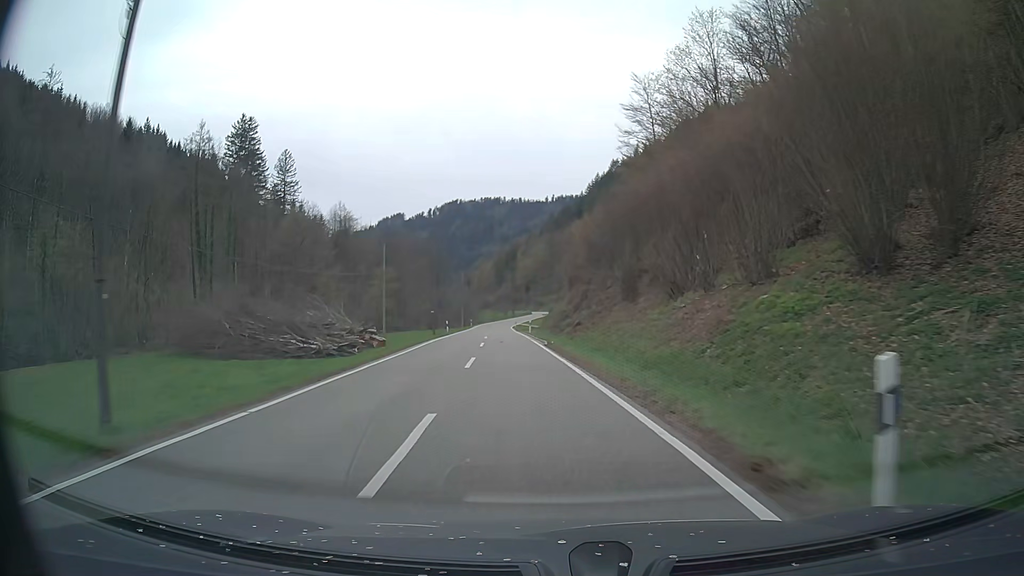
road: tertiary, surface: asphalt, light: Day
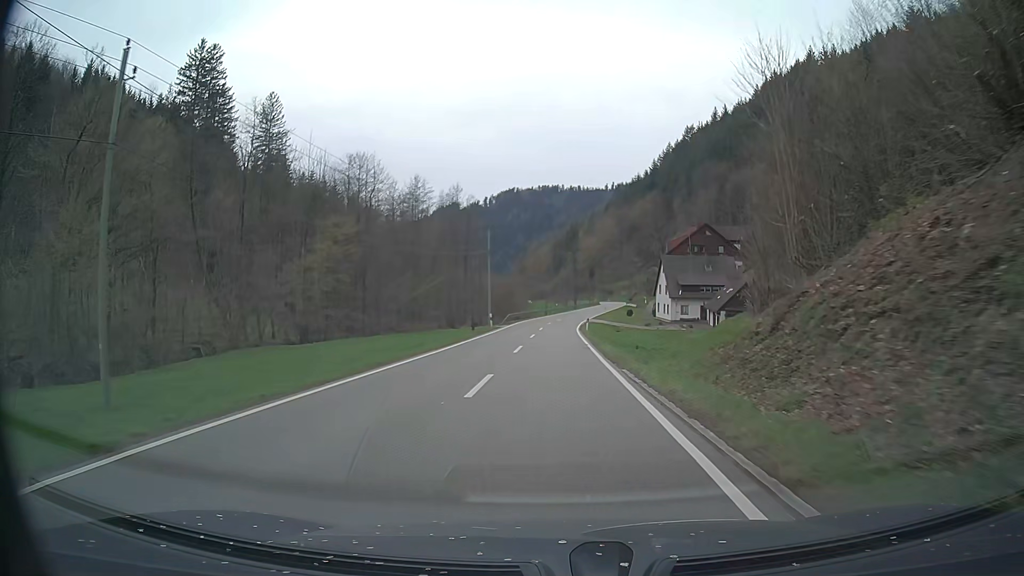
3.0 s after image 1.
(-4.1, +54.2) m; -5°
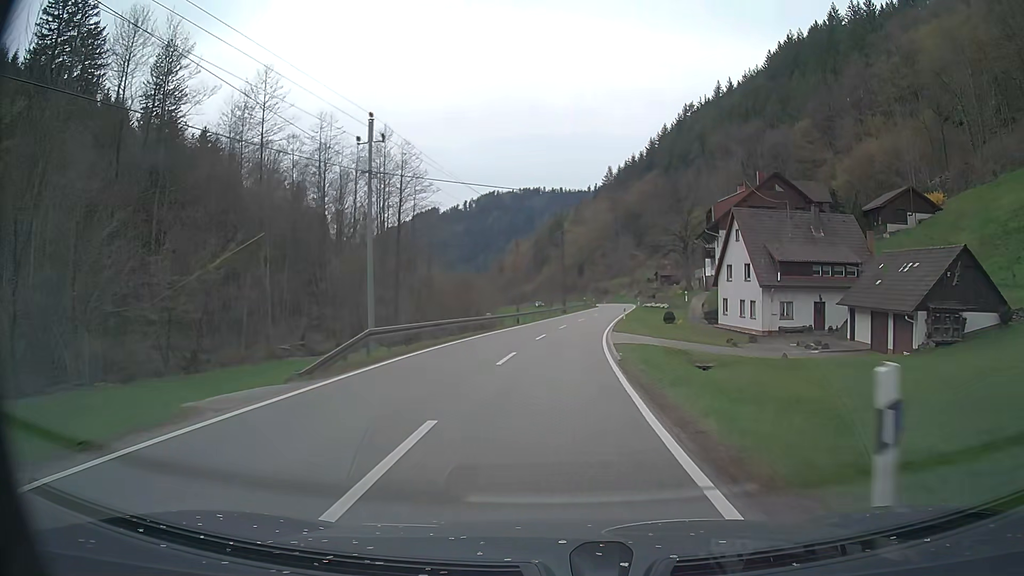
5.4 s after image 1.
(+0.3, +42.6) m; +1°
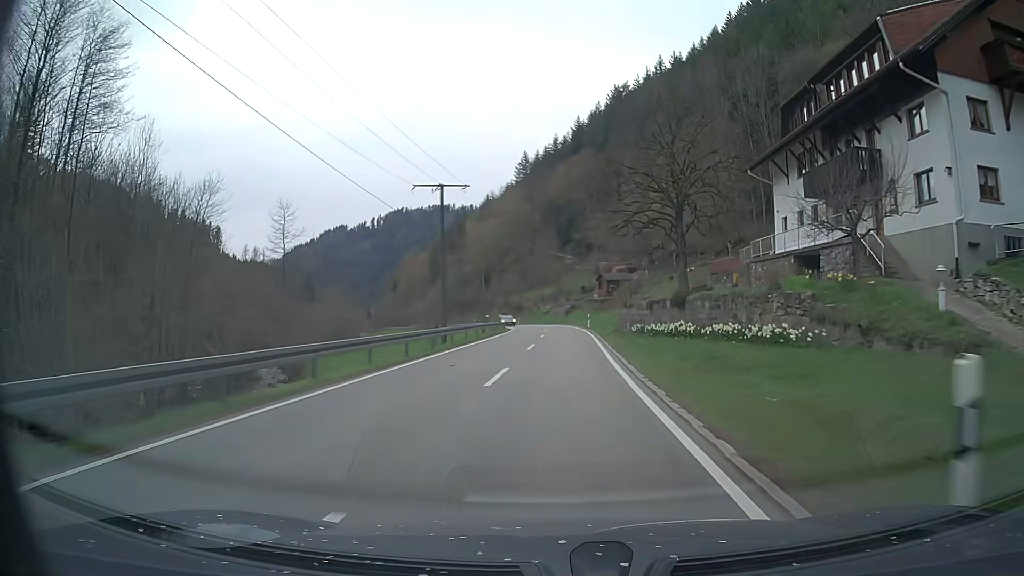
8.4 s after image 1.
(+3.2, +51.3) m; +8°
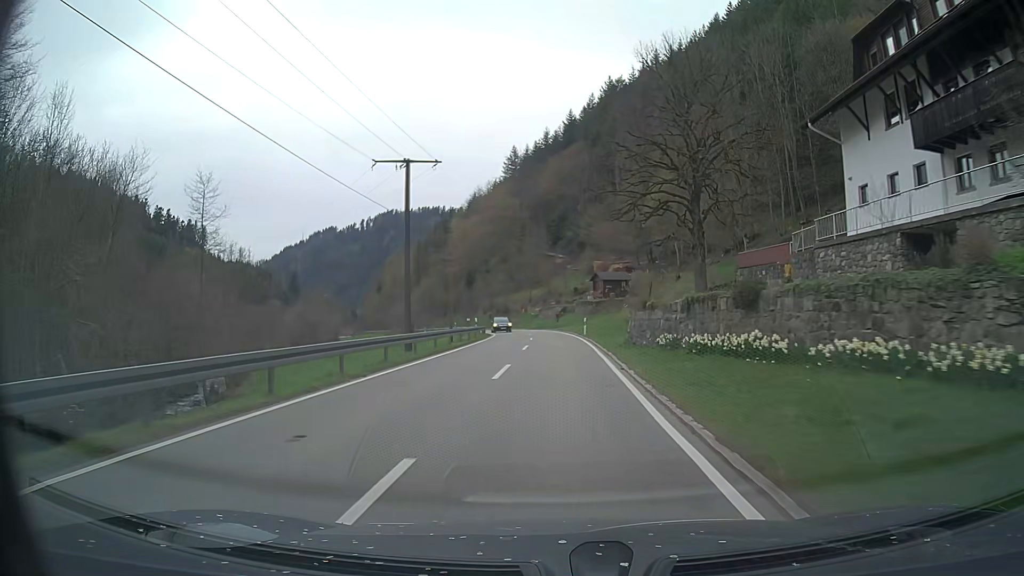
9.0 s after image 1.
(+0.1, +10.2) m; +1°
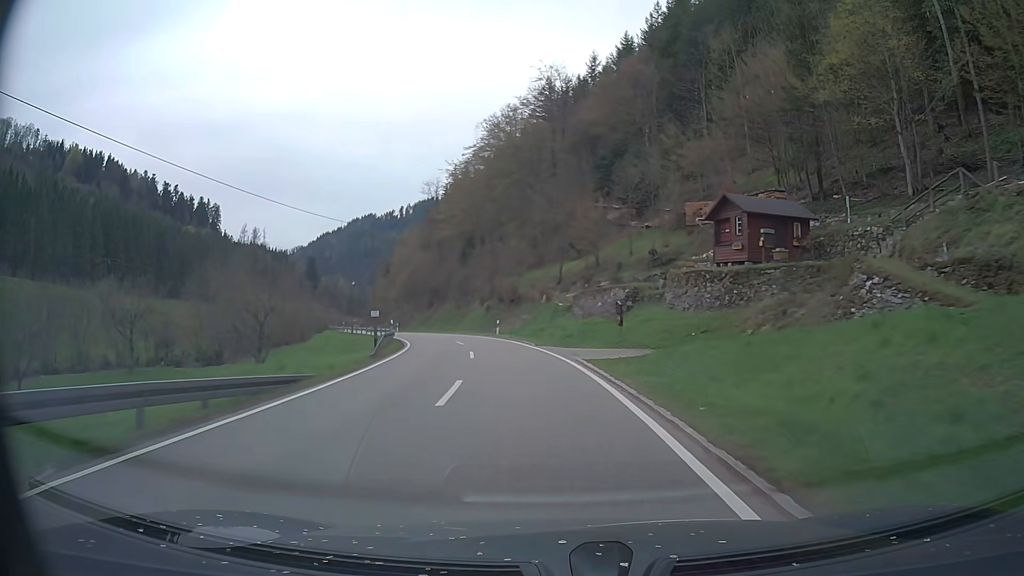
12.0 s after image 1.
(-0.2, +52.3) m; -3°
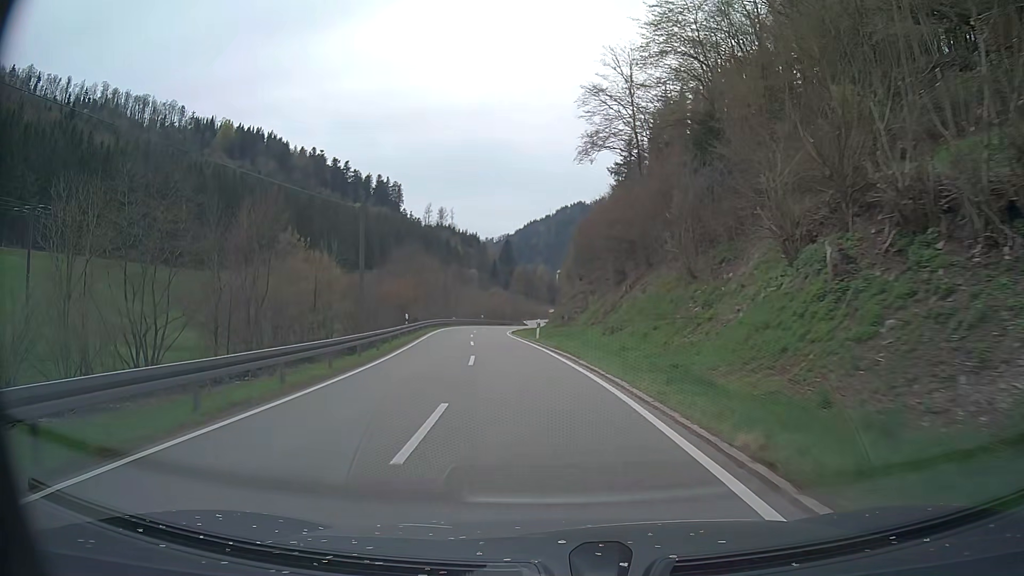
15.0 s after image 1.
(-7.6, +51.6) m; -18°
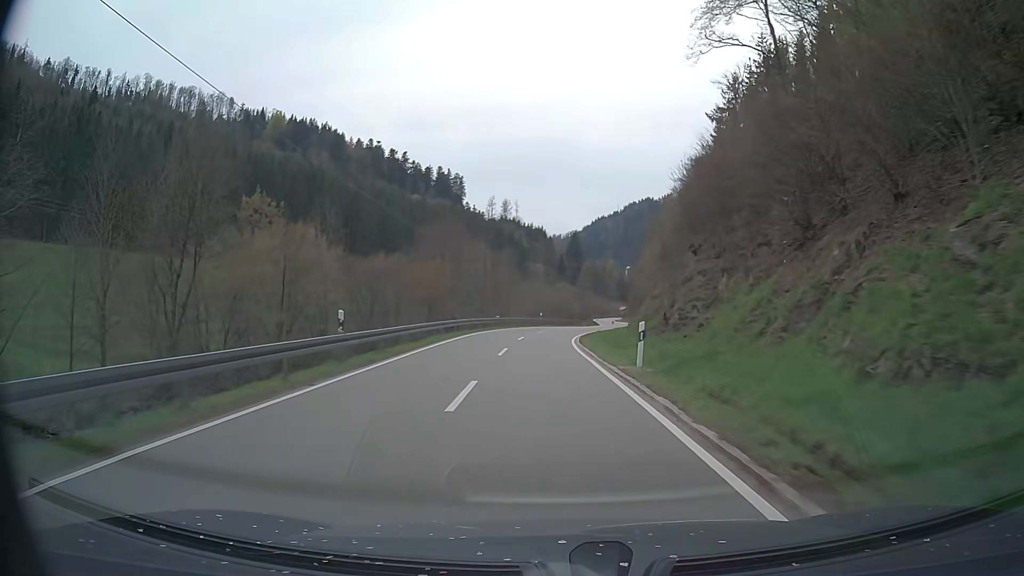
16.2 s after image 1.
(-1.1, +21.2) m; -5°
(0, +10) (0, +20) (0, +30) (0, +40) (+1, +50) (+2, +60) (+4, +70) (+6, +79) (+8, +89) (+10, +99) m
